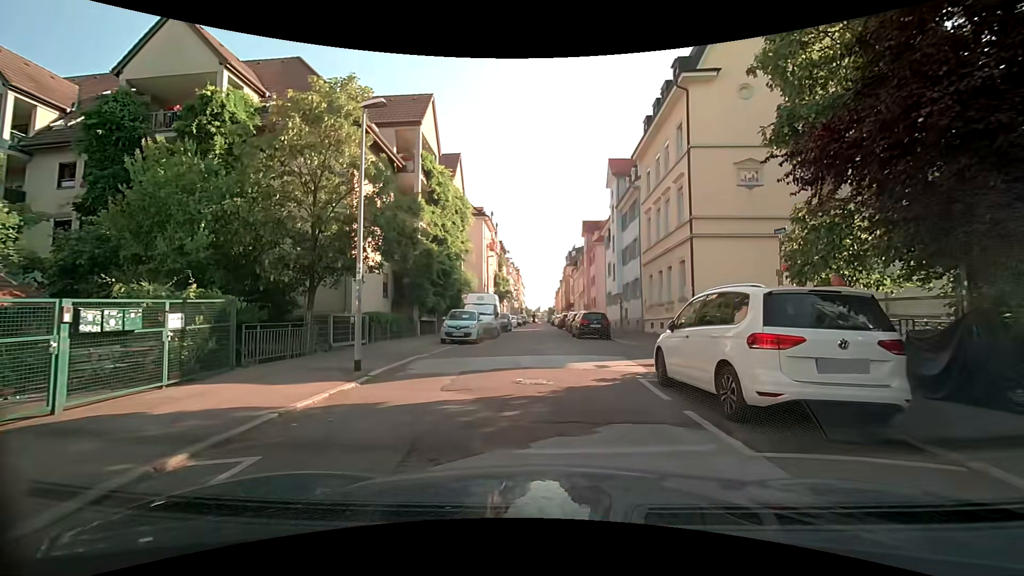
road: residential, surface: asphalt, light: Day
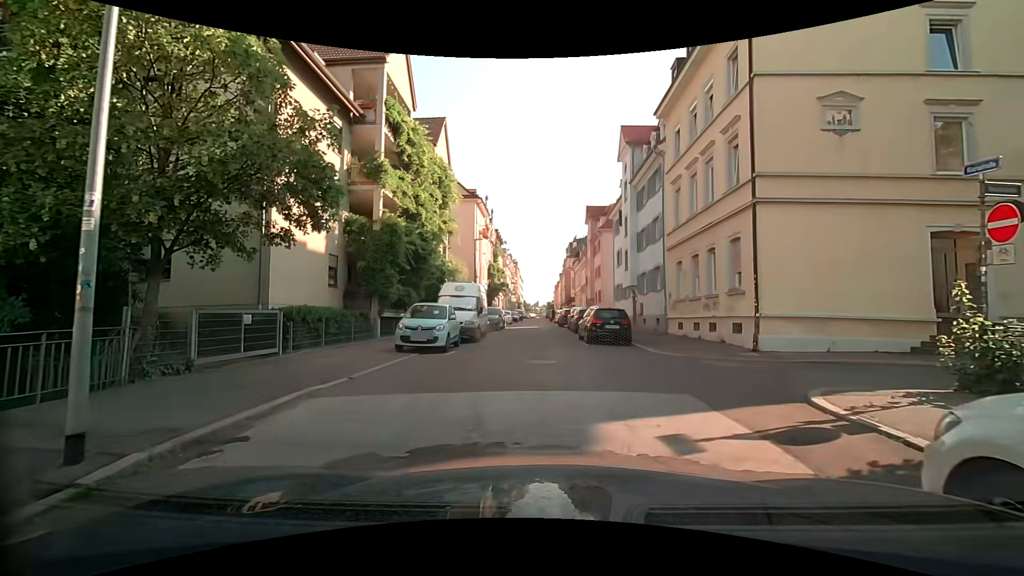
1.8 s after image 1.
(0.0, +6.6) m; 0°
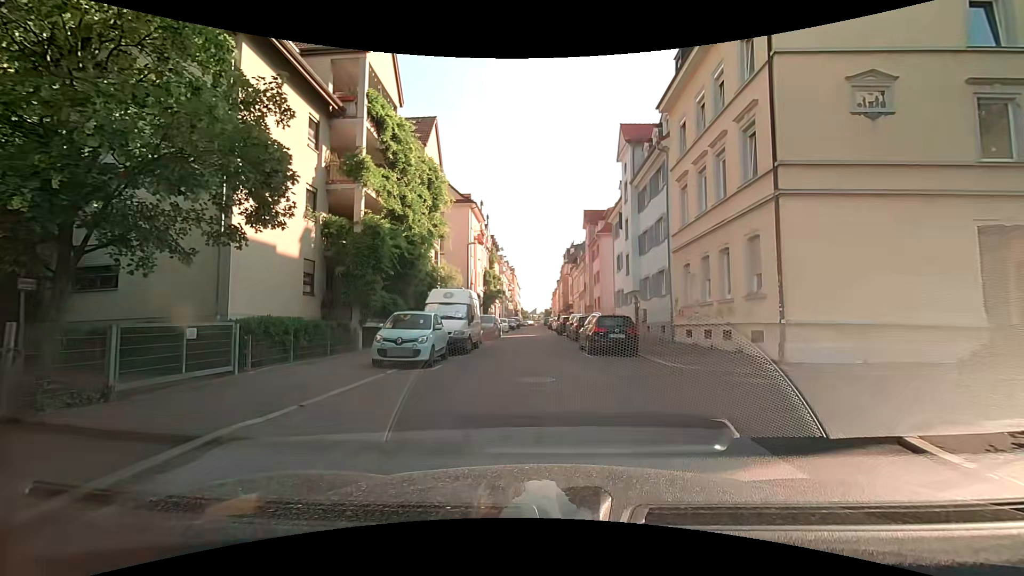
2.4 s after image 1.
(0.0, +1.8) m; 0°
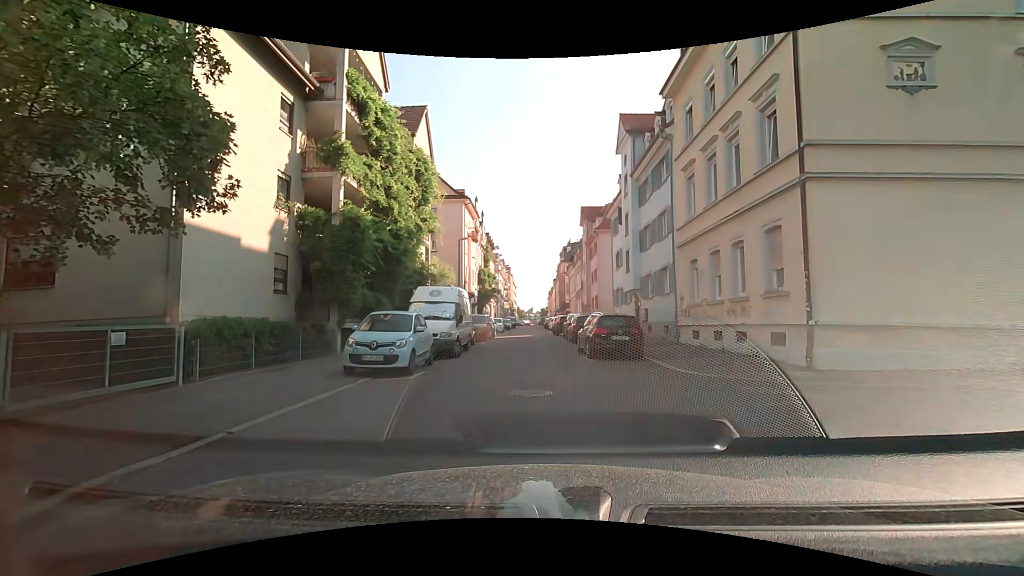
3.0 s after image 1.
(0.0, +1.6) m; -1°
